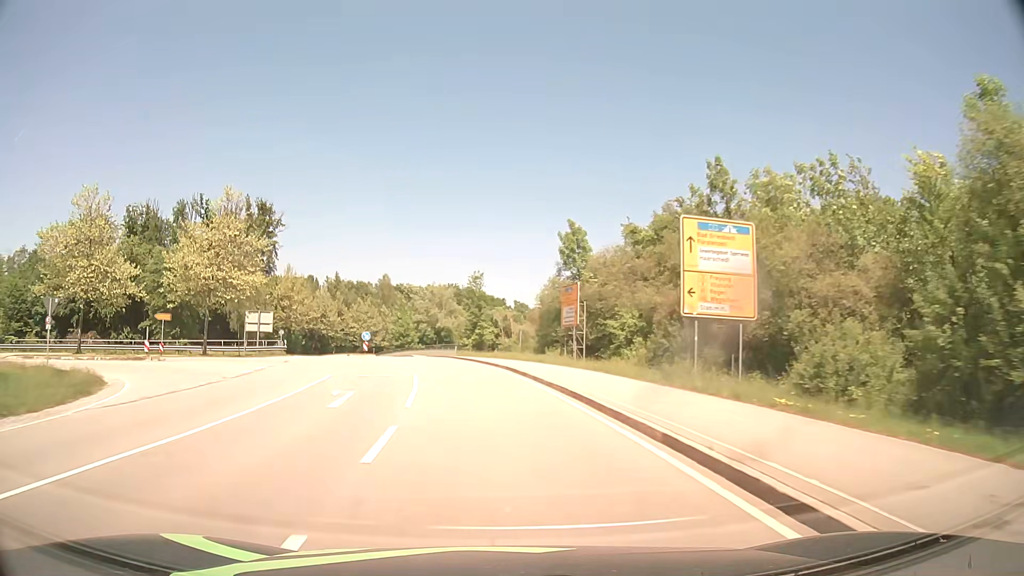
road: secondary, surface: asphalt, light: Day
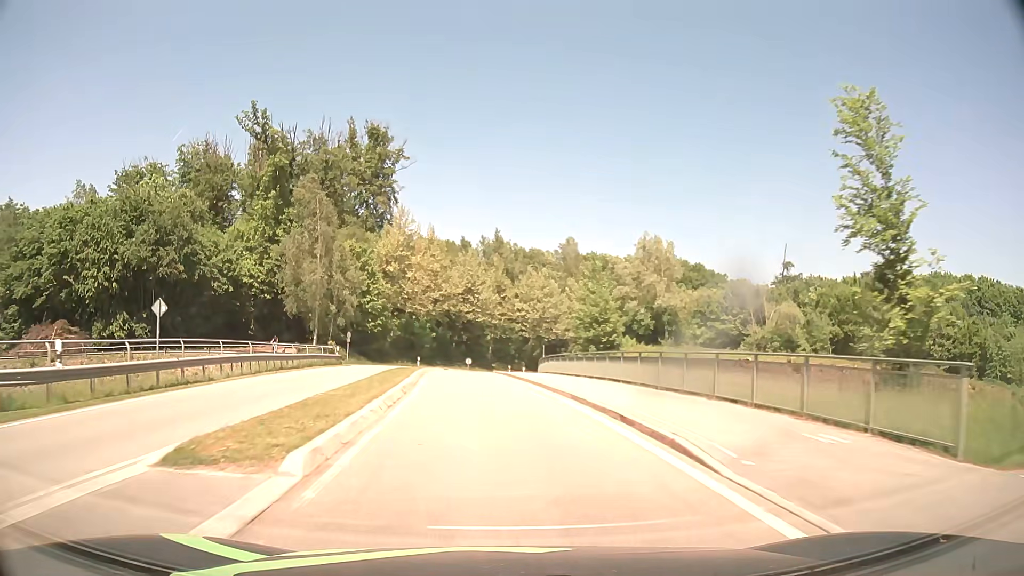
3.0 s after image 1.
(-7.5, +50.0) m; -16°
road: primary_link
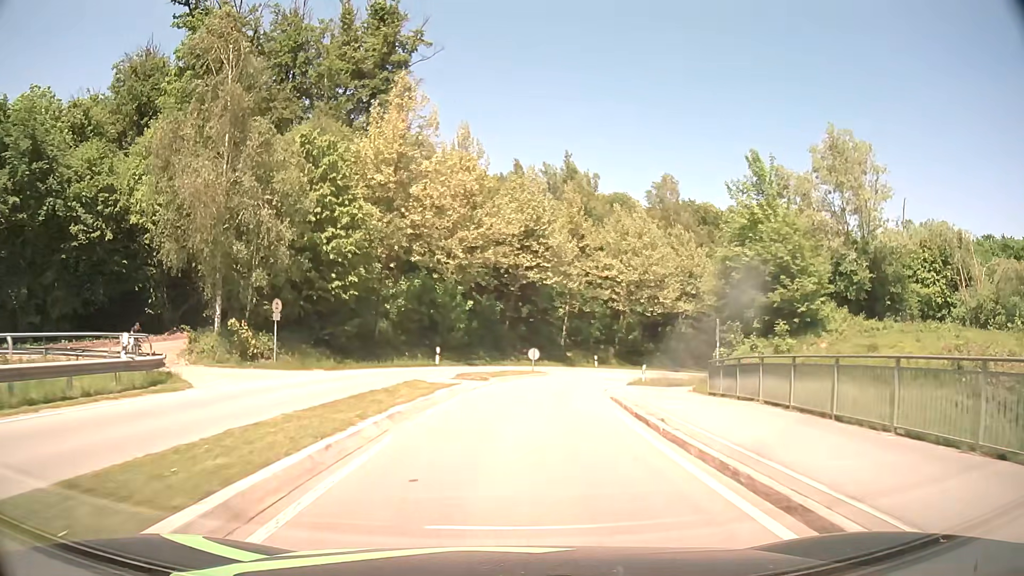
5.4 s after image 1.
(-2.1, +34.2) m; -5°
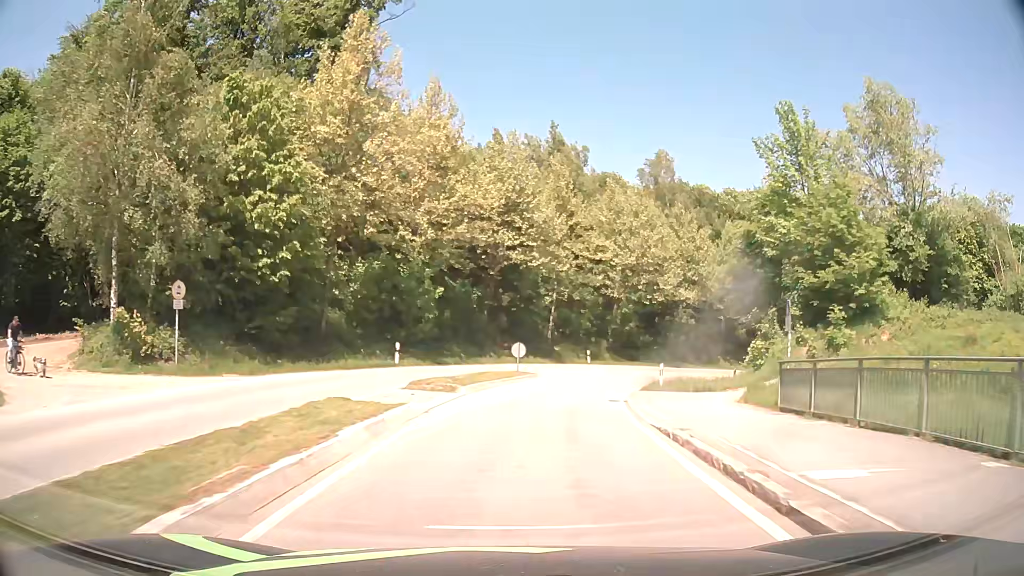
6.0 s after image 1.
(+0.1, +7.8) m; +2°
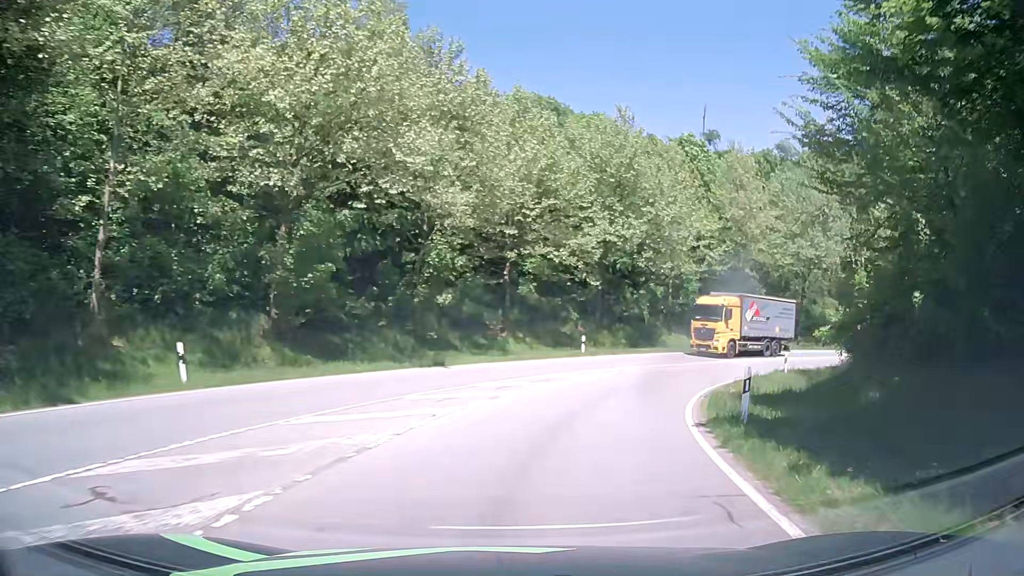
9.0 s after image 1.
(+6.5, +34.8) m; +25°
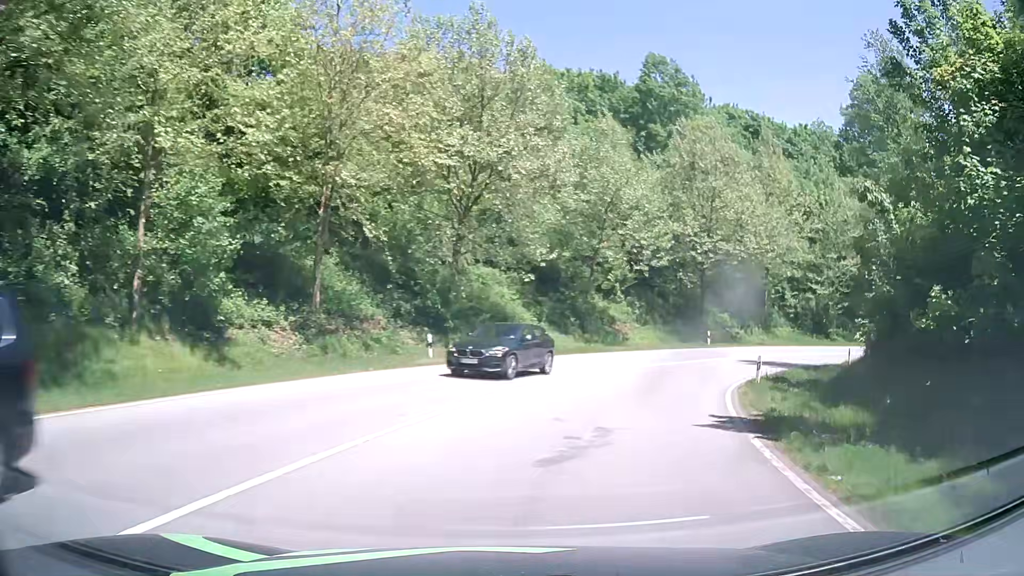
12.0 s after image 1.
(+9.8, +31.8) m; +36°
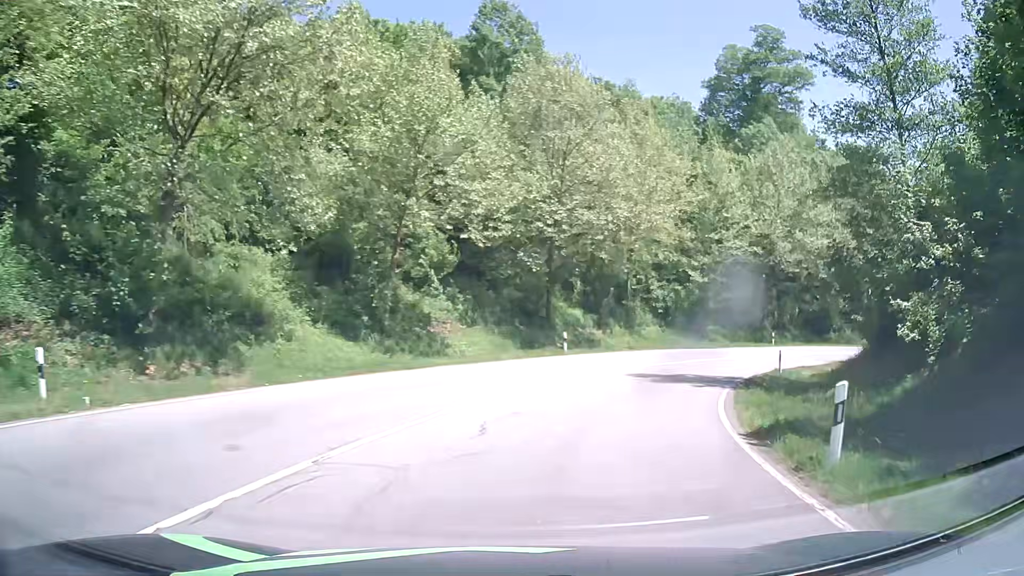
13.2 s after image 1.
(+1.8, +13.3) m; +15°
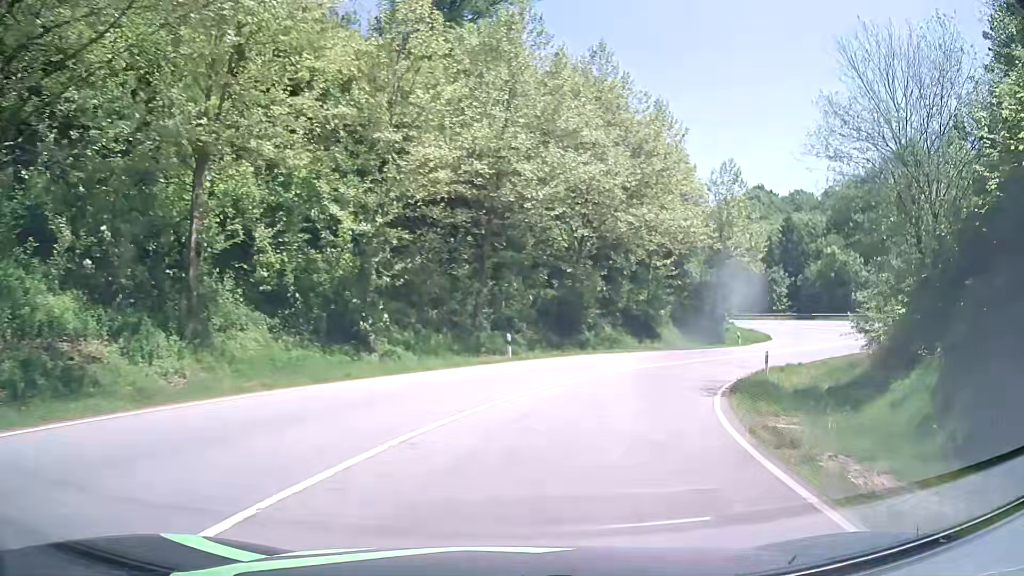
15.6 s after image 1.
(+7.0, +25.8) m; +29°
(+1, +10) (+4, +20) (+8, +29) (+14, +36) (+22, +42) (+32, +44) (+41, +41) (+47, +33) (+52, +24) (+56, +15) m
